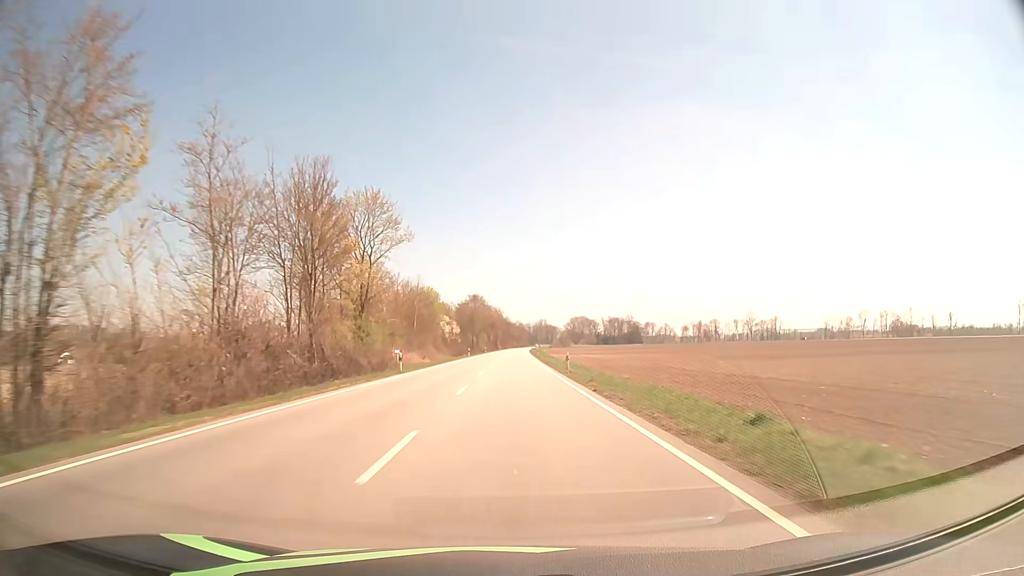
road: secondary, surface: asphalt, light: Day
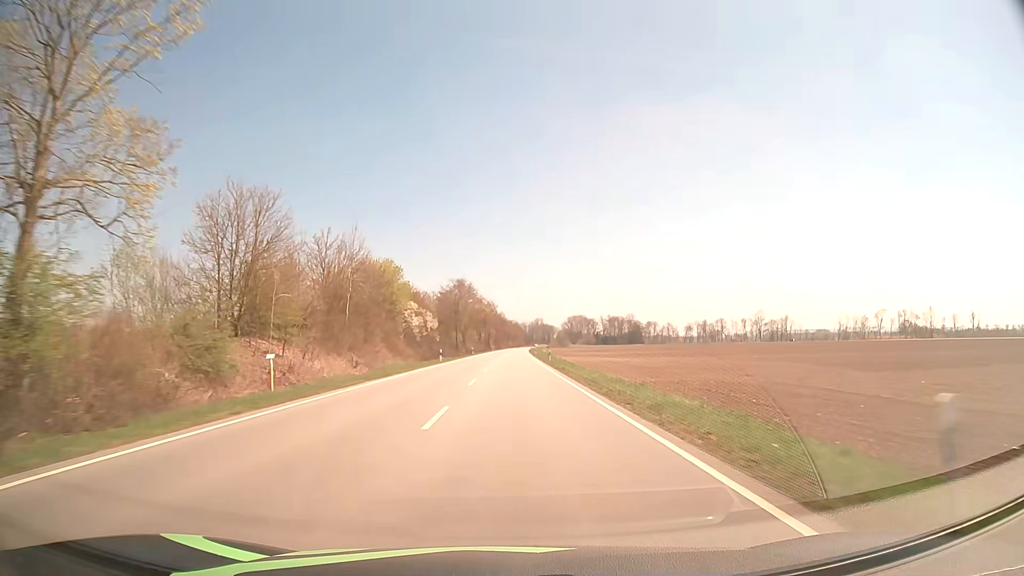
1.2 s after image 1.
(+0.1, +31.8) m; 0°
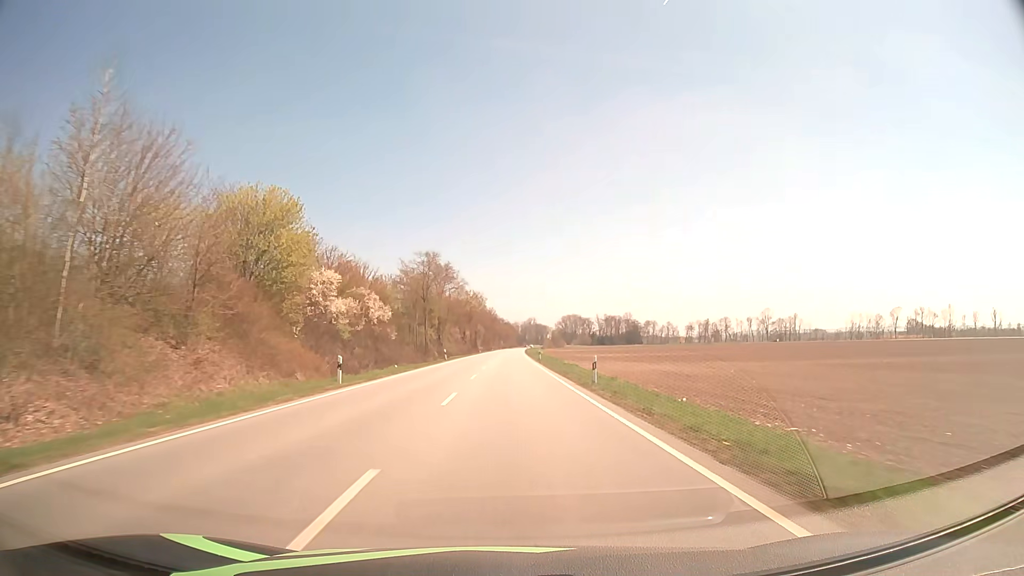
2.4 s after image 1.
(+0.2, +31.6) m; +1°
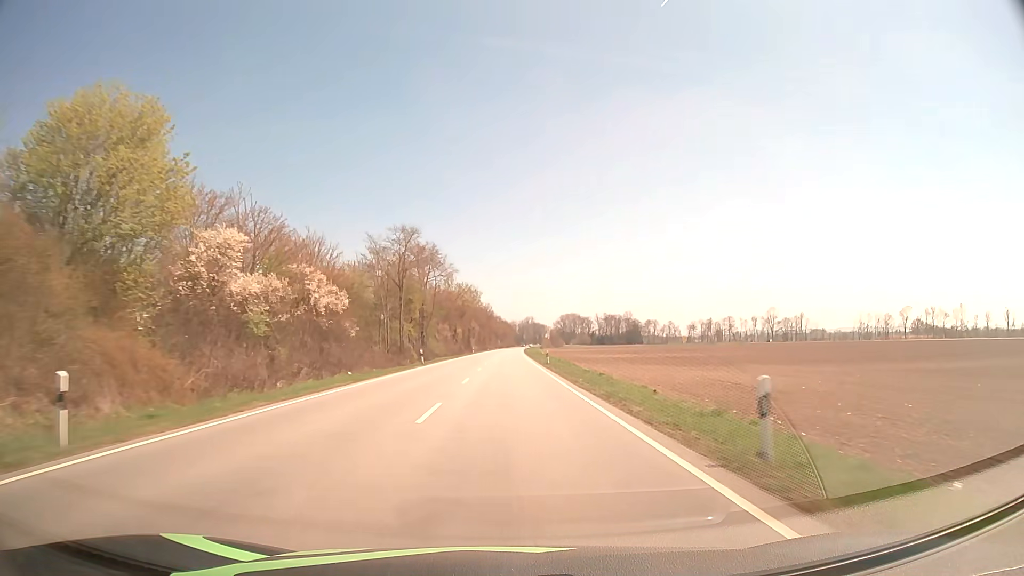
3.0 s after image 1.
(0.0, +15.7) m; 0°
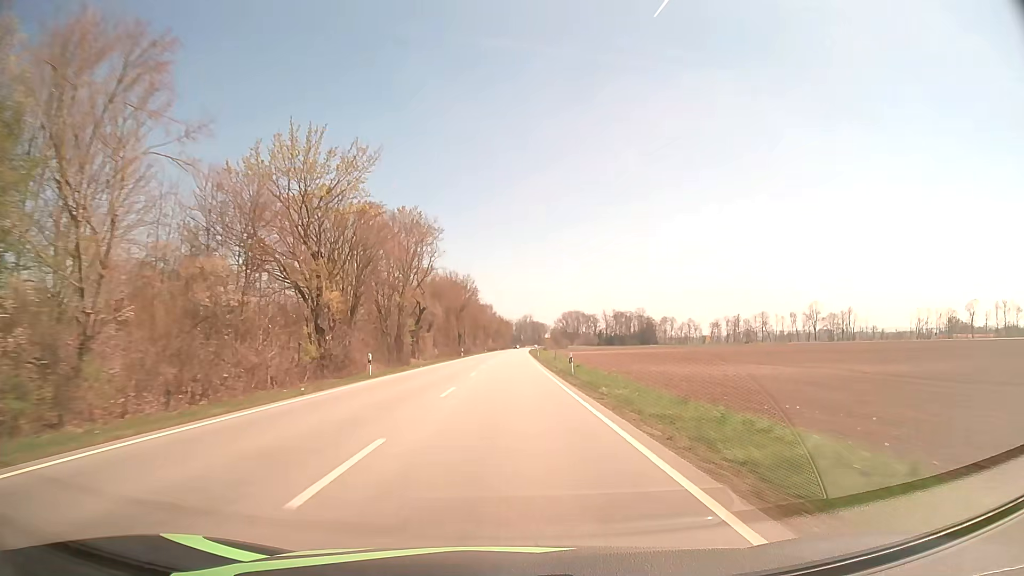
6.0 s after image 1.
(+0.6, +78.2) m; 0°
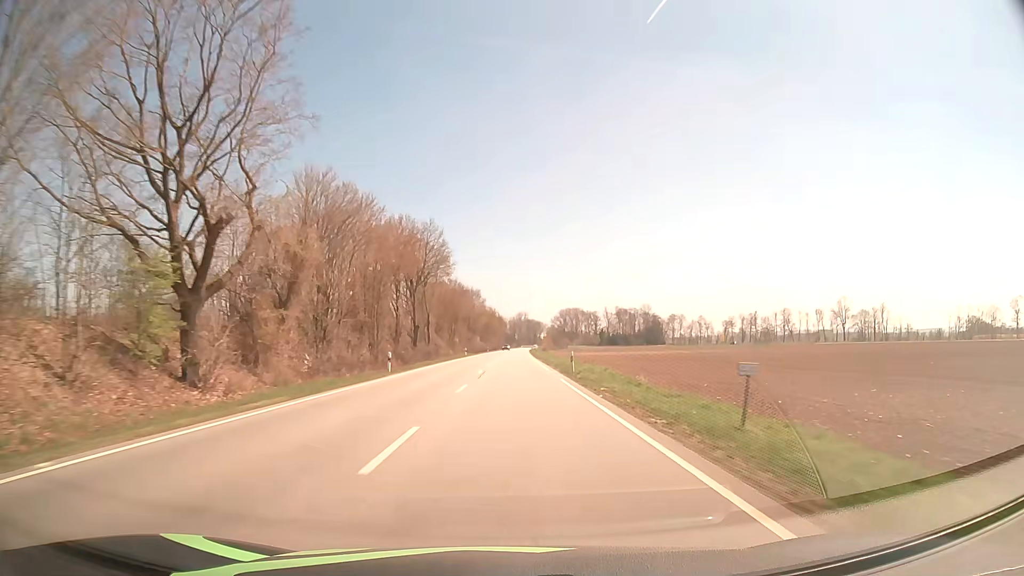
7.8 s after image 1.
(+0.3, +46.7) m; +1°
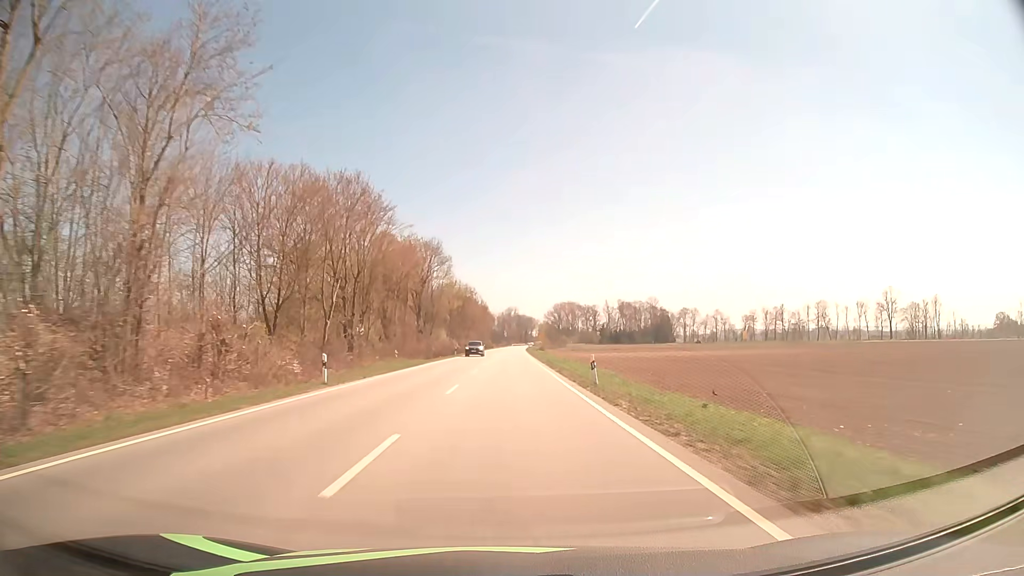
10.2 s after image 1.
(+0.5, +61.1) m; +1°
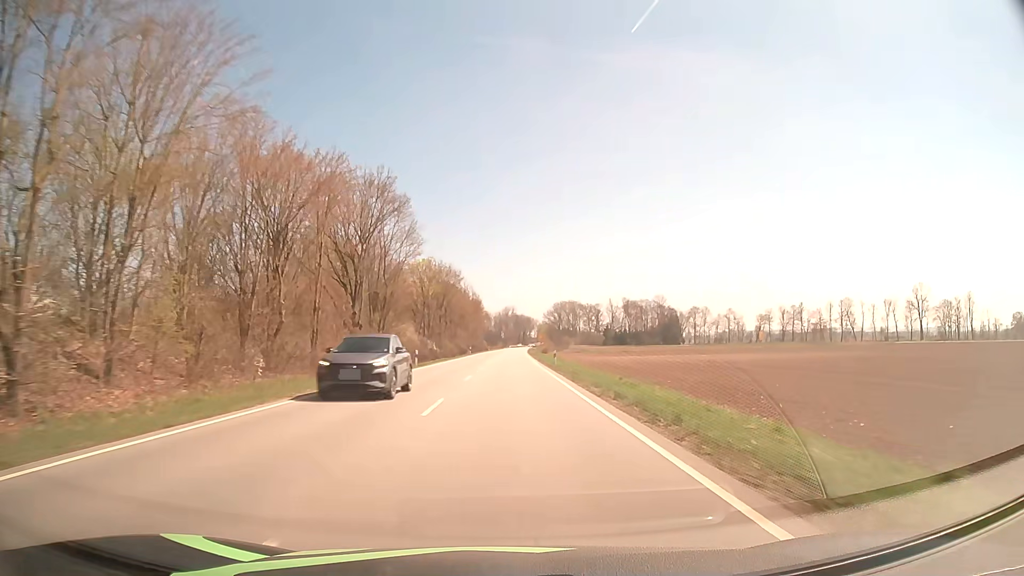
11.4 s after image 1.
(+0.2, +29.3) m; +1°
(0, +10) (0, +20) (0, +30) (0, +40) (0, +50) (0, +60) (0, +70) (+1, +80) (+1, +90) (+1, +100) m
